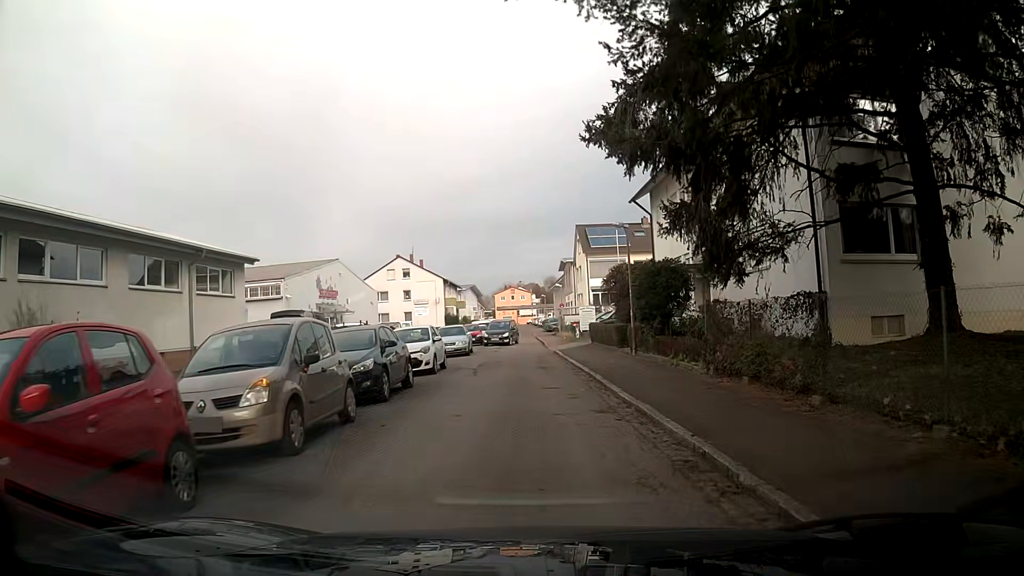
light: Day
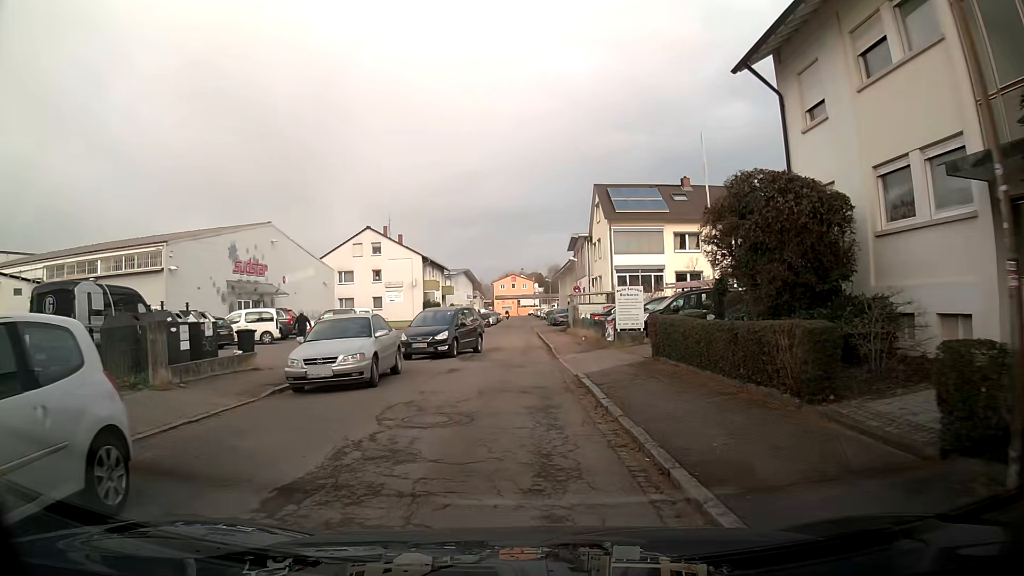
(-0.1, +18.1) m; -1°
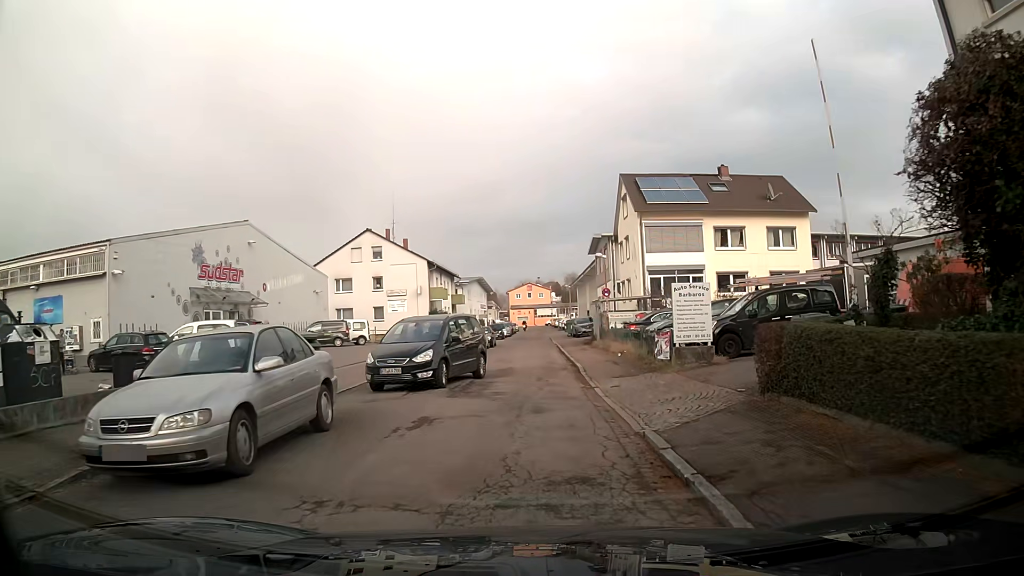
(0.0, +6.8) m; 0°
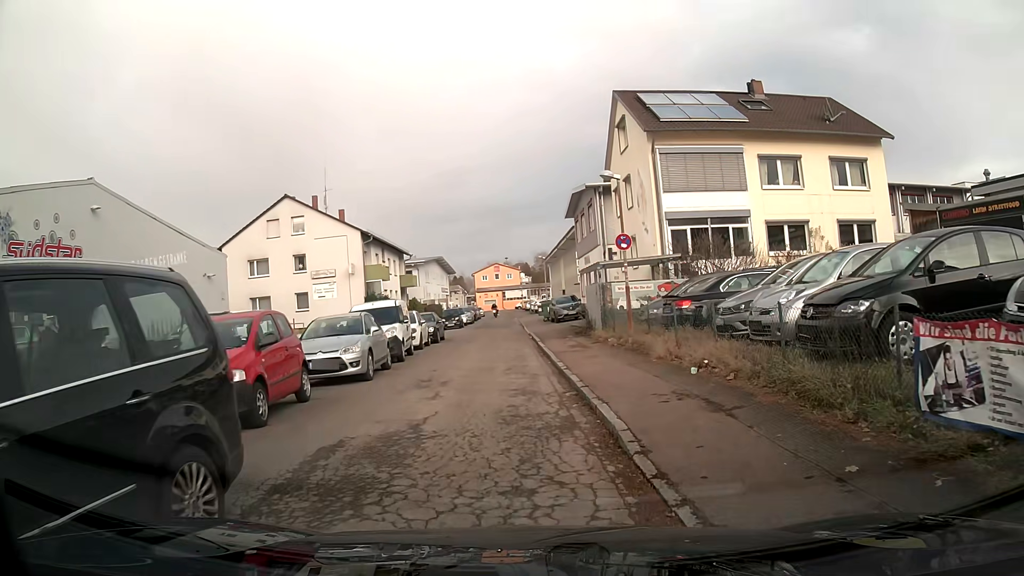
(+0.1, +13.7) m; 0°
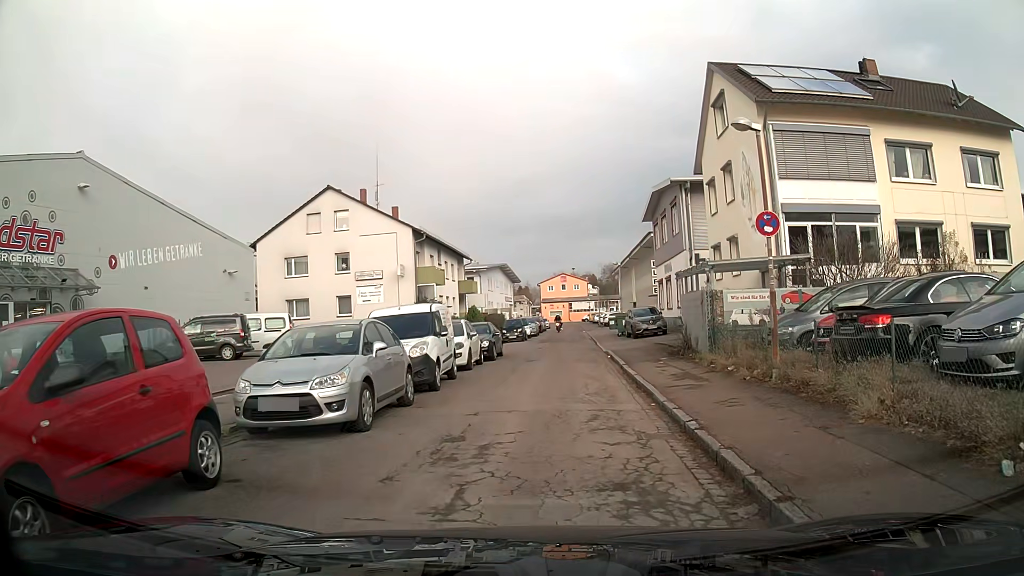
(-0.3, +5.7) m; -3°
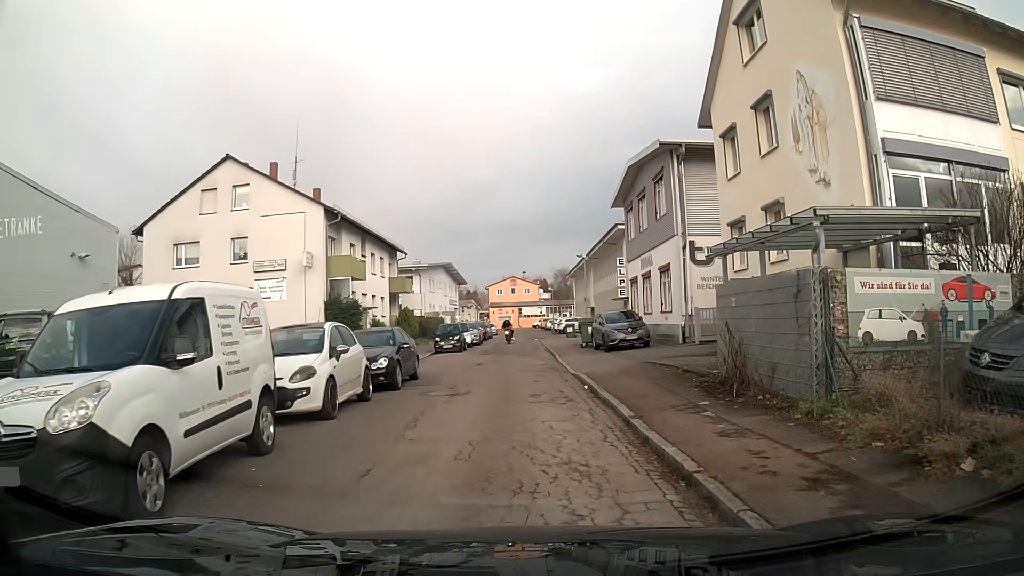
(+0.4, +9.4) m; +3°
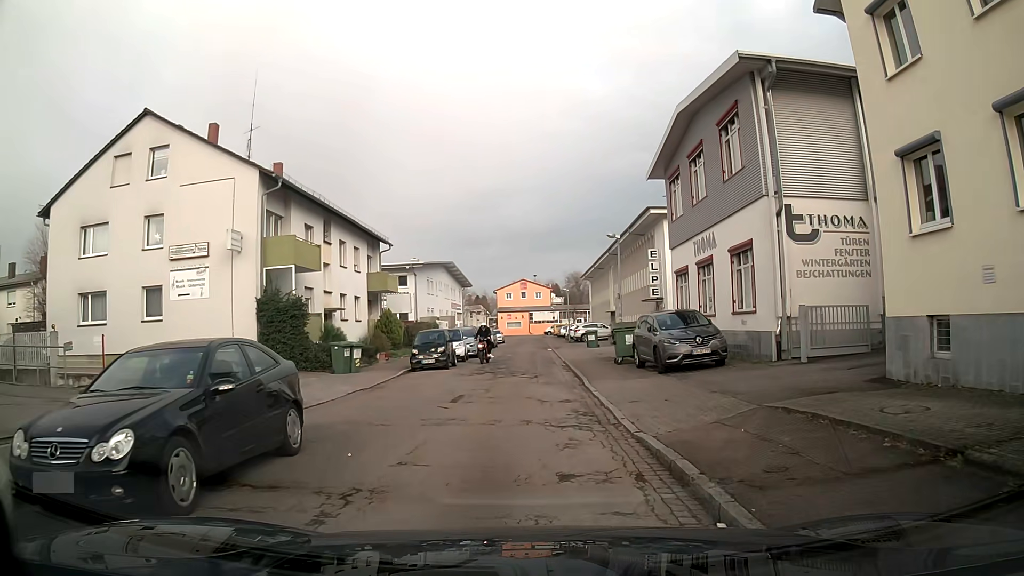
(0.0, +9.8) m; 0°
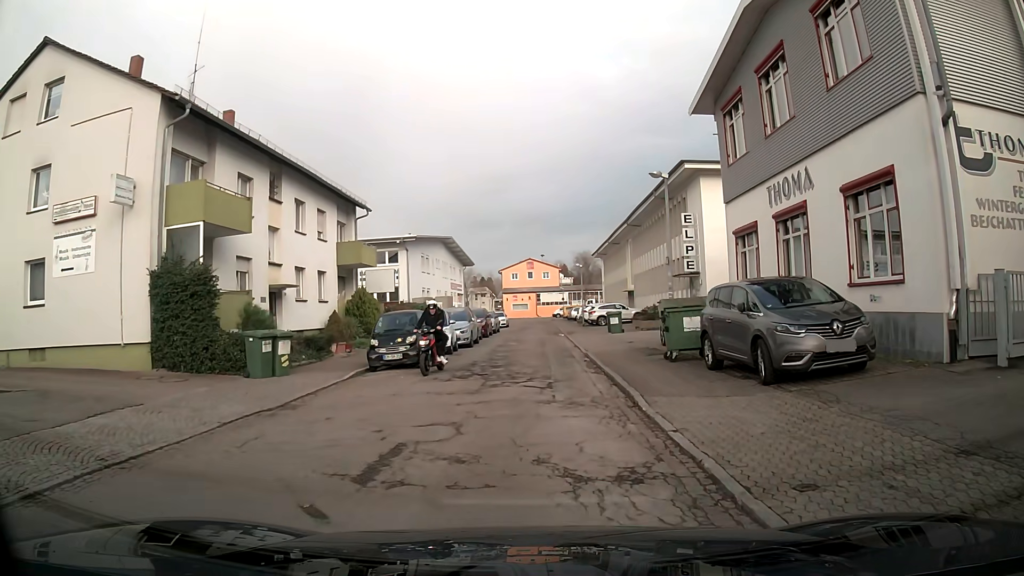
(0.0, +7.9) m; 0°
(0, +10) (0, +20) (0, +30) (0, +40) (0, +50) (0, +60) (0, +70) (0, +80) (0, +90) (-2, +99) m
